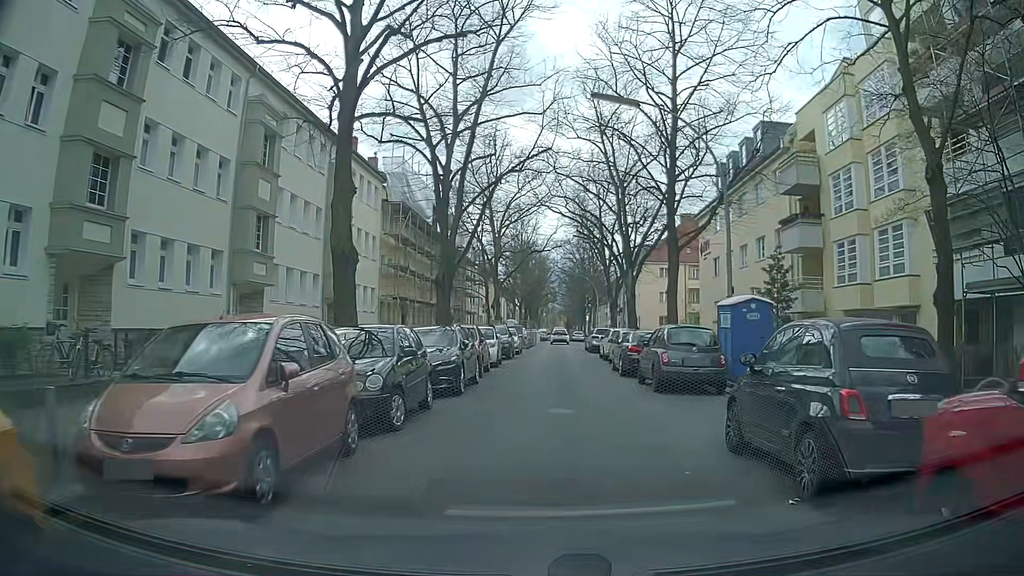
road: residential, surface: asphalt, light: Day
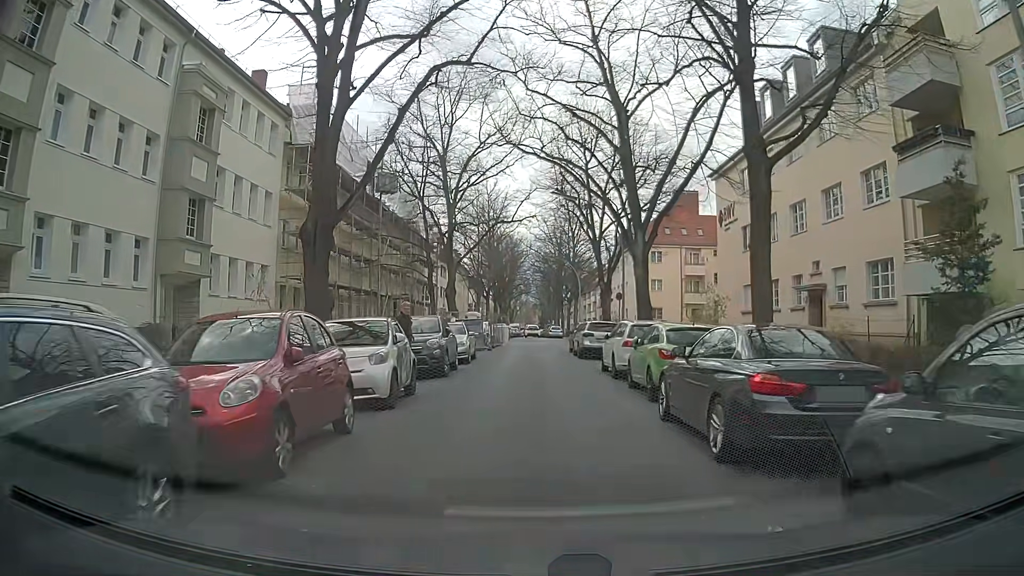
(+0.3, +13.7) m; +3°
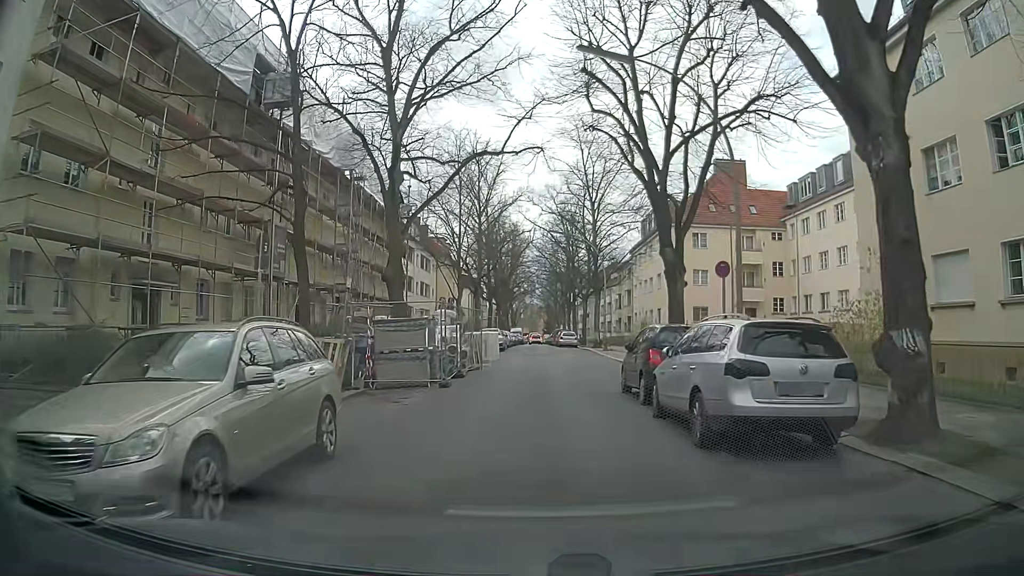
(-0.6, +18.9) m; -1°
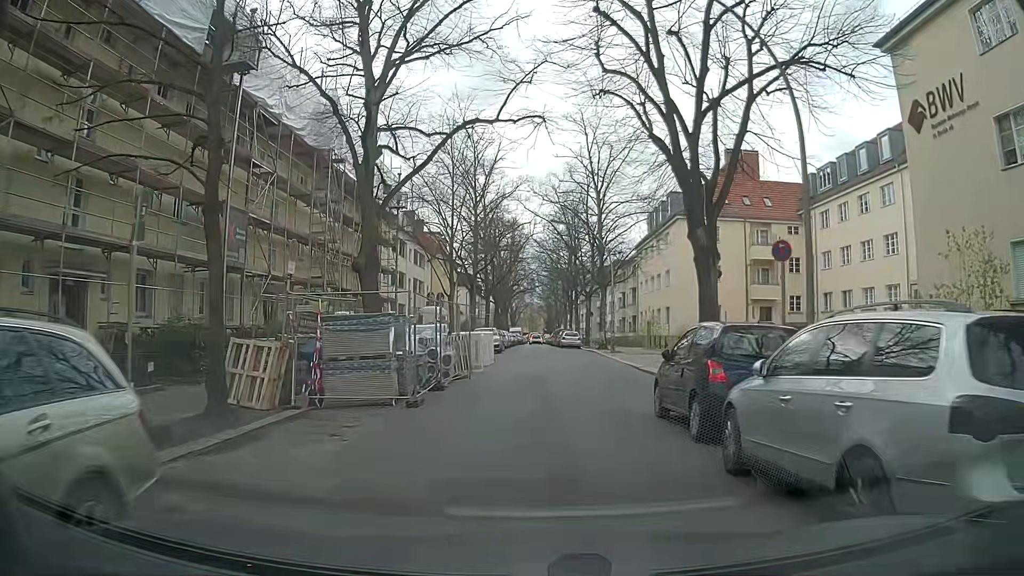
(0.0, +4.1) m; 0°
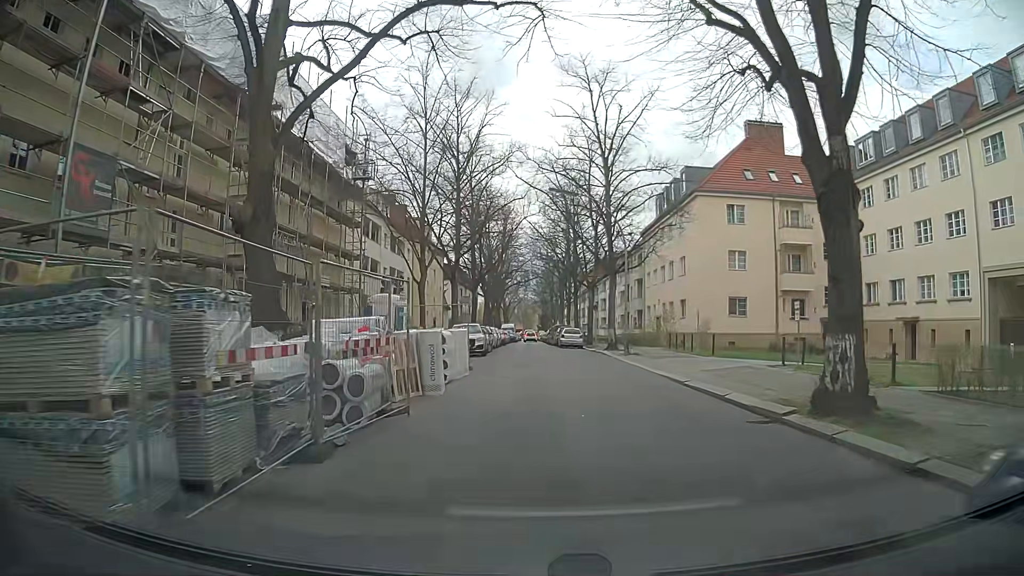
(-0.2, +8.4) m; +1°
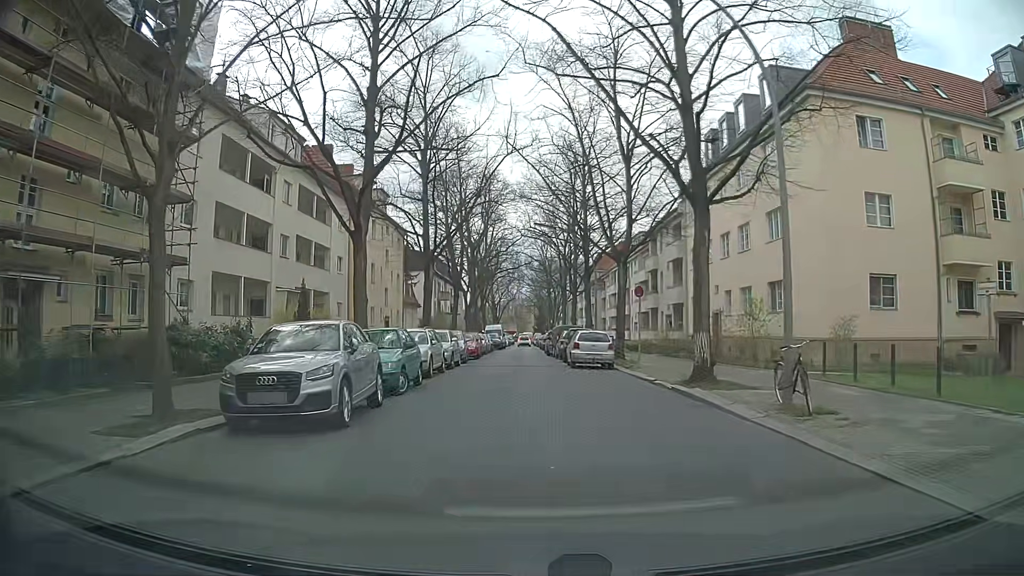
(-0.1, +21.6) m; 0°
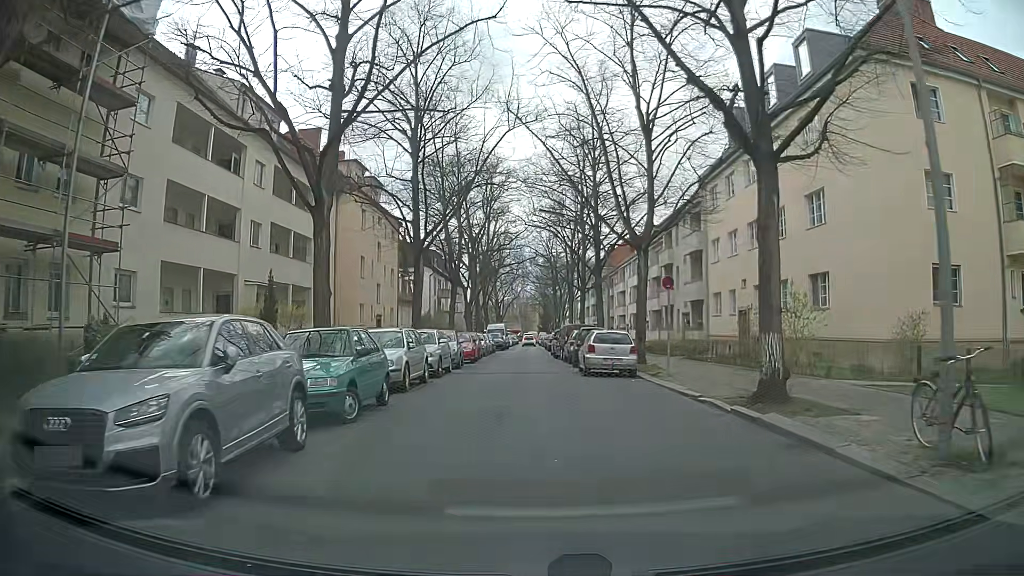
(0.0, +4.4) m; 0°
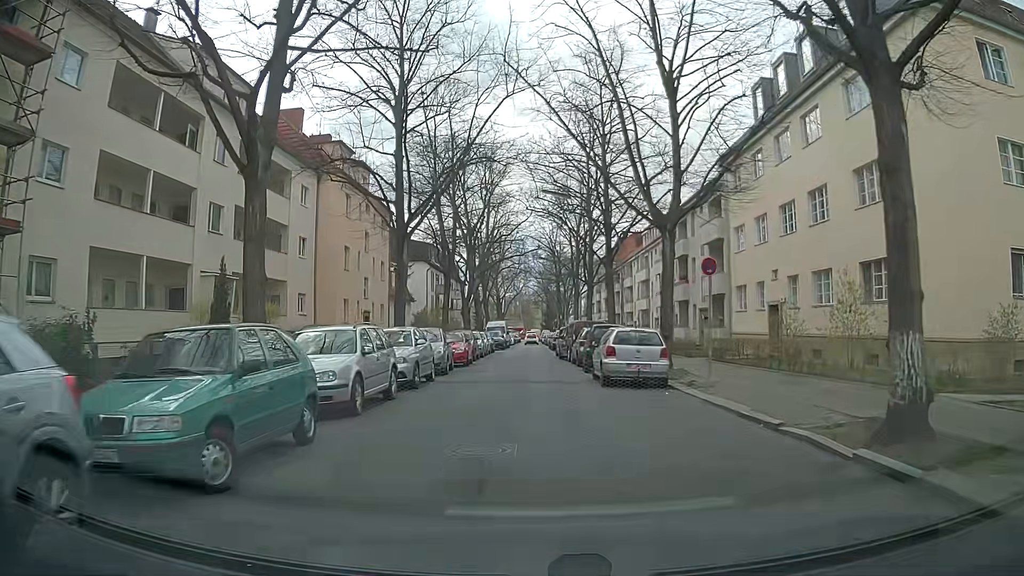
(-0.1, +4.4) m; -1°
(0, +10) (0, +20) (0, +30) (0, +40) (0, +50) (0, +60) (0, +70) (0, +80) (0, +90) (0, +100) m
